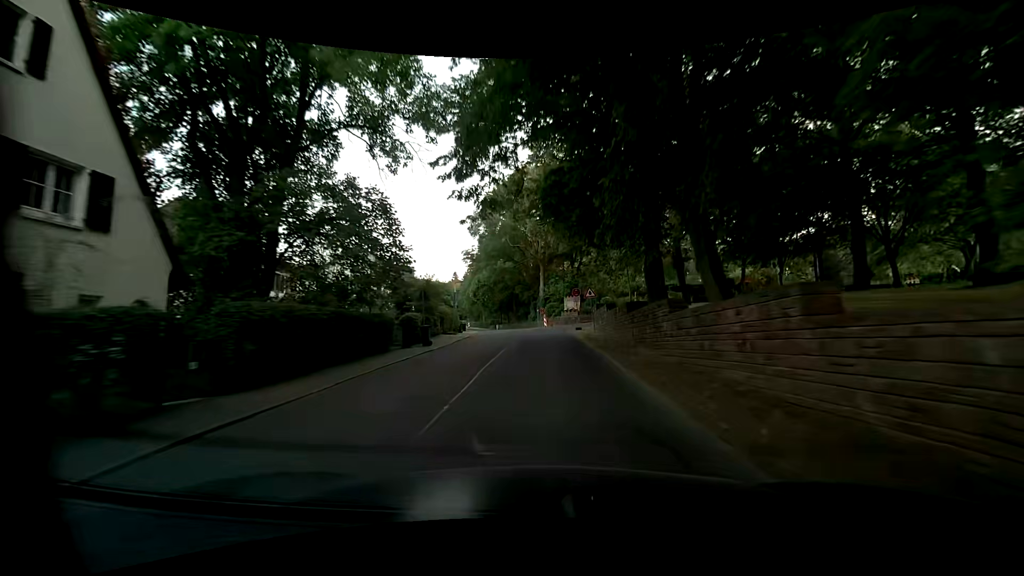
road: residential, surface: asphalt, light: Day
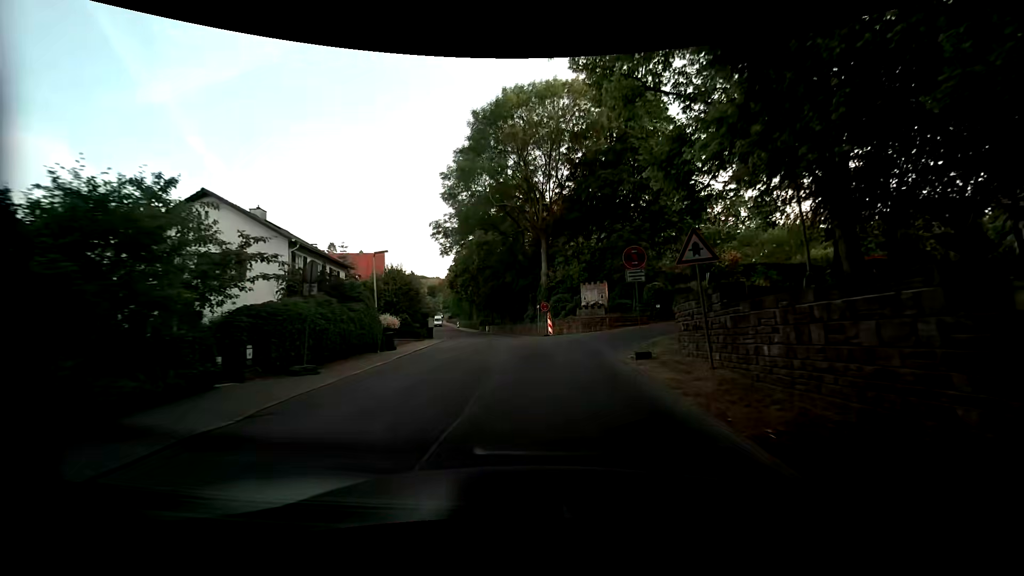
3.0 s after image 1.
(+0.1, +22.2) m; -1°
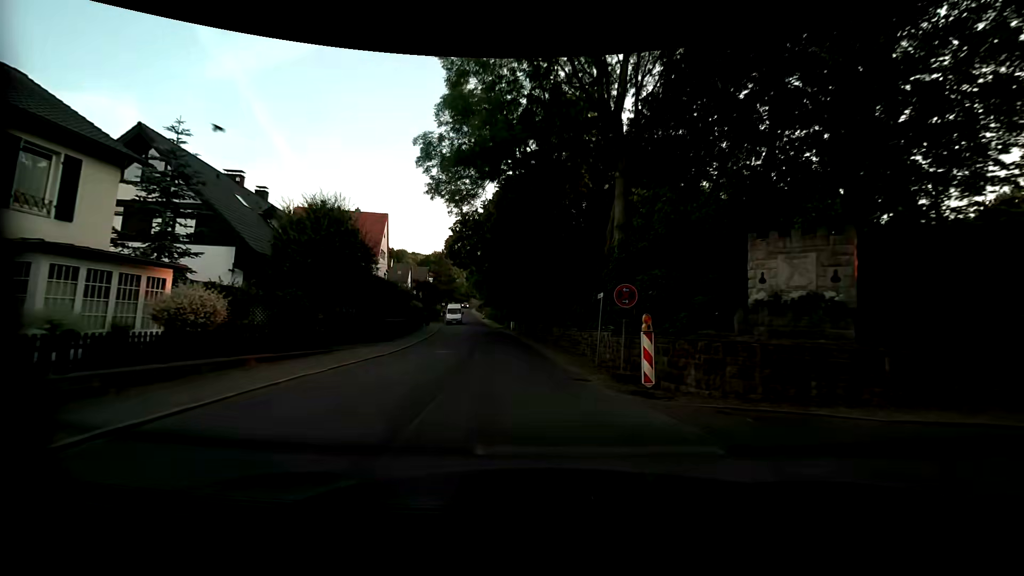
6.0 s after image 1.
(-0.5, +22.6) m; -5°
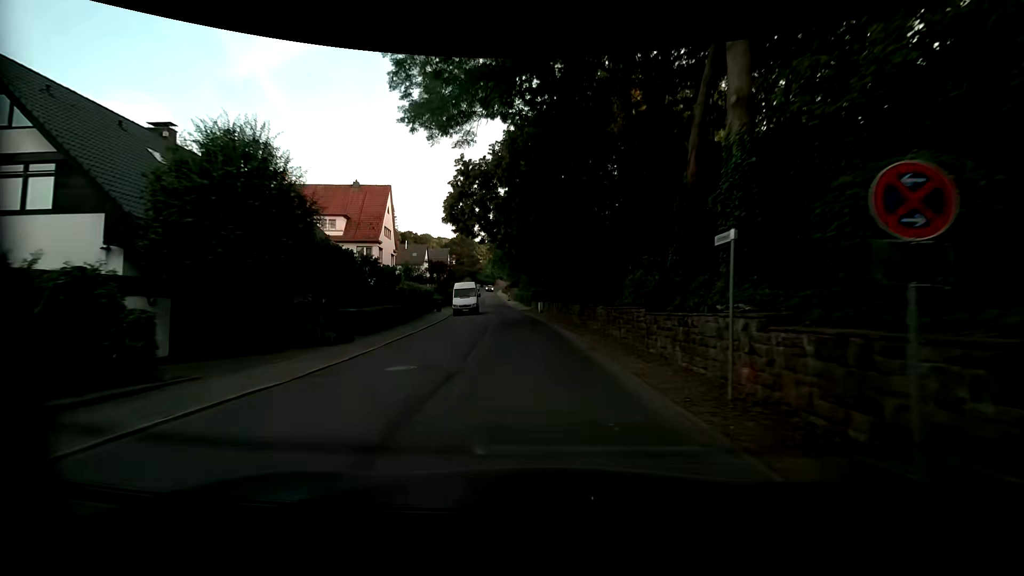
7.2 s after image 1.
(-0.1, +9.2) m; -2°
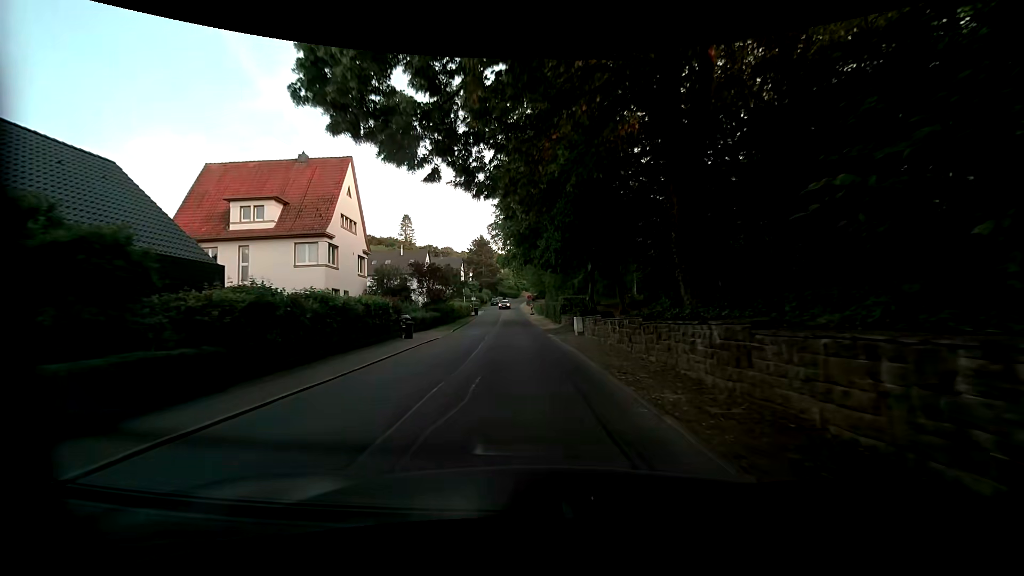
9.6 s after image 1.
(-0.8, +18.2) m; -5°
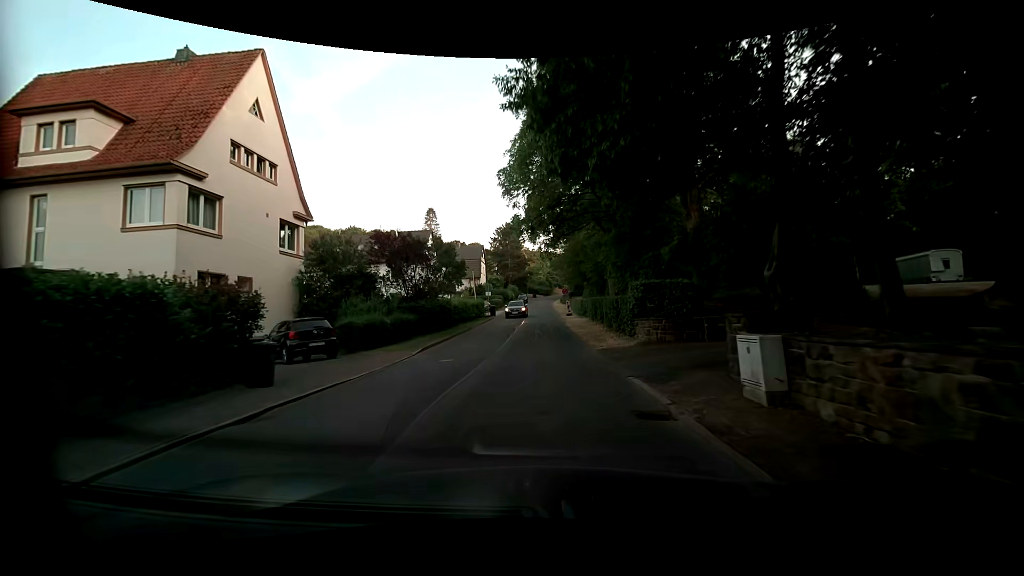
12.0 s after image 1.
(-0.6, +17.3) m; -4°
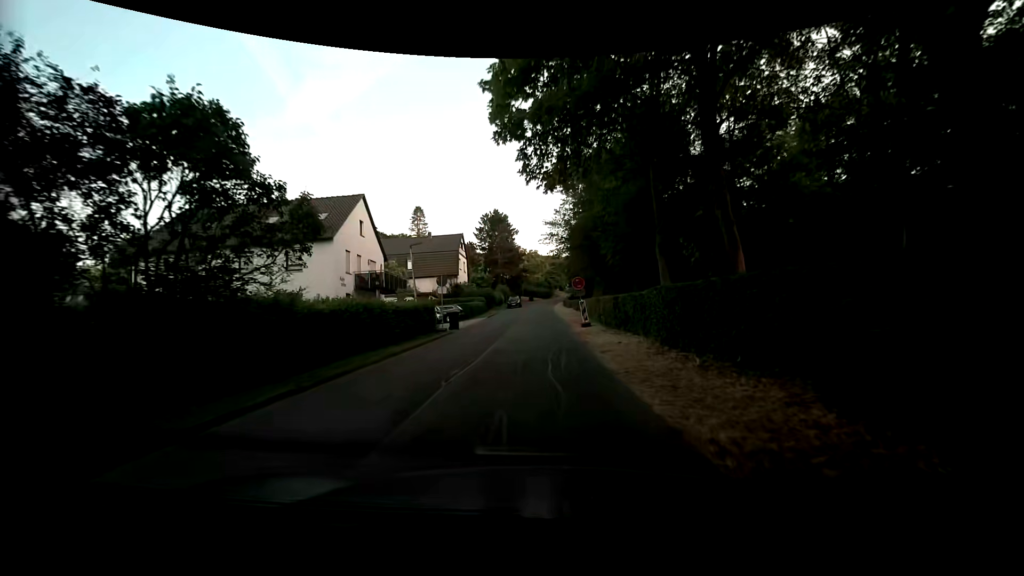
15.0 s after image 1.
(+0.2, +20.1) m; 0°
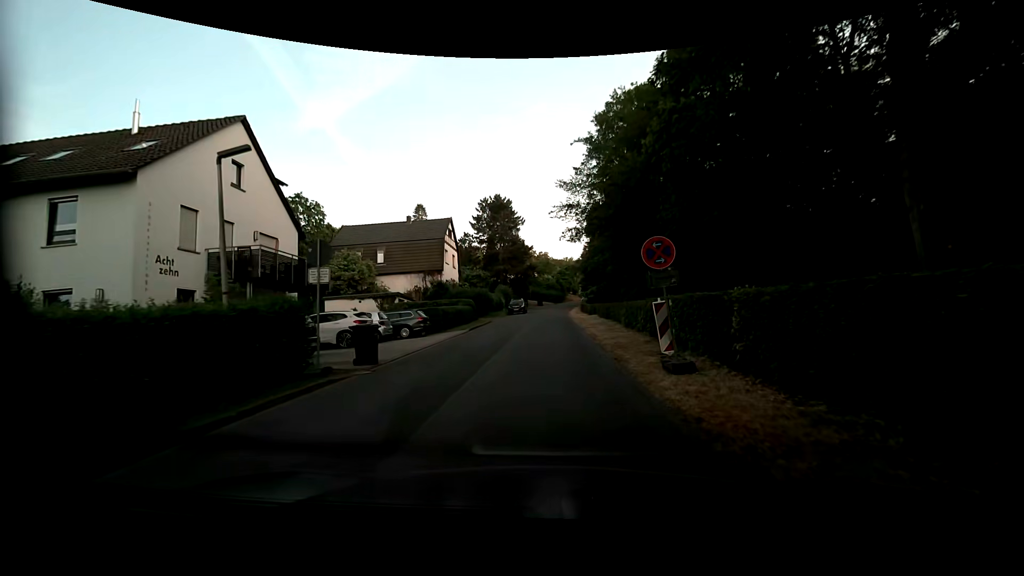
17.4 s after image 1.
(+0.2, +15.6) m; +1°
(0, +10) (0, +20) (0, +30) (0, +40) (0, +50) (+1, +60) (+1, +70) (+2, +80) (+4, +90) (+6, +100) m
